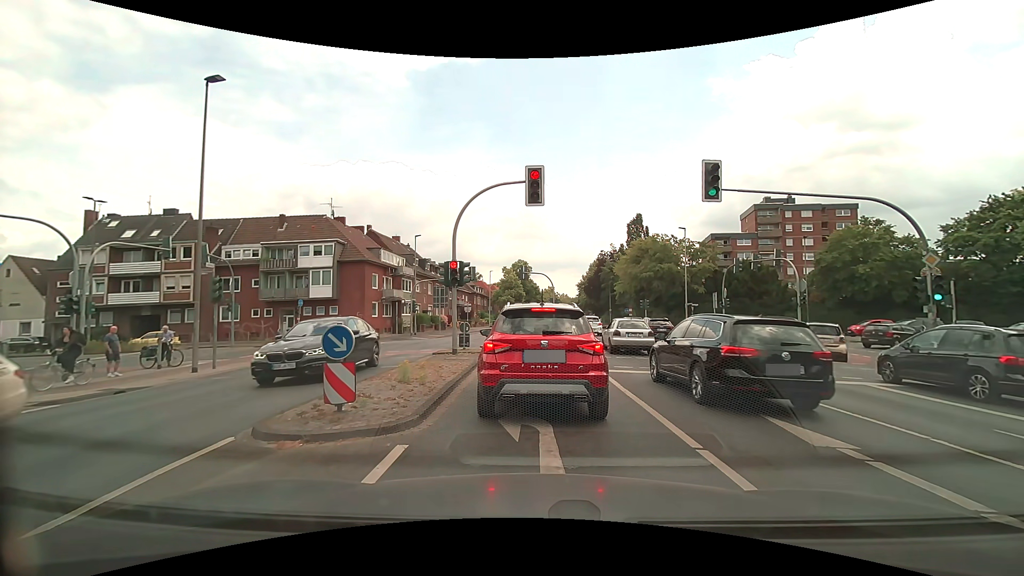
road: secondary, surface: asphalt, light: Day
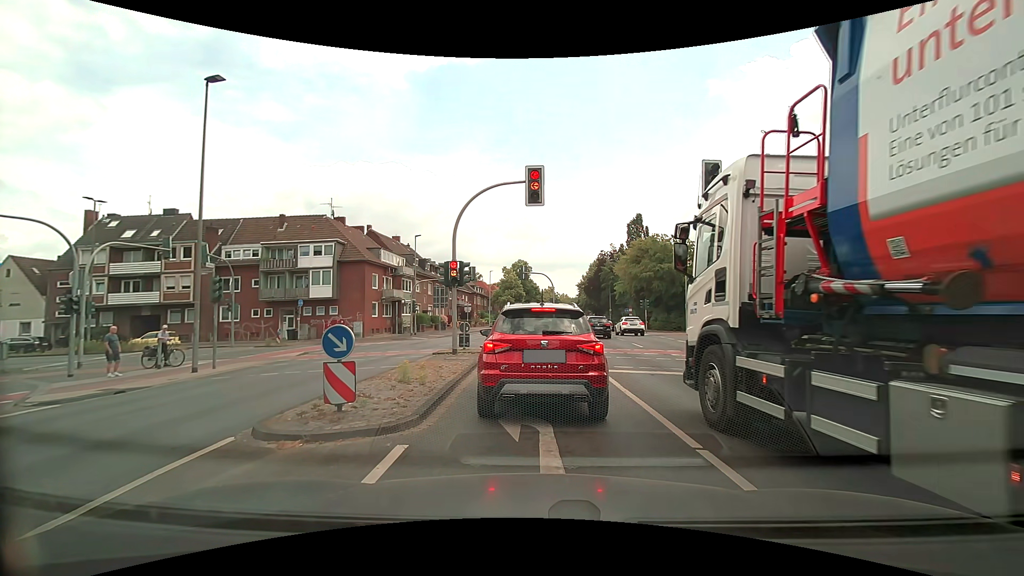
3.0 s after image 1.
(0.0, 0.0) m; 0°
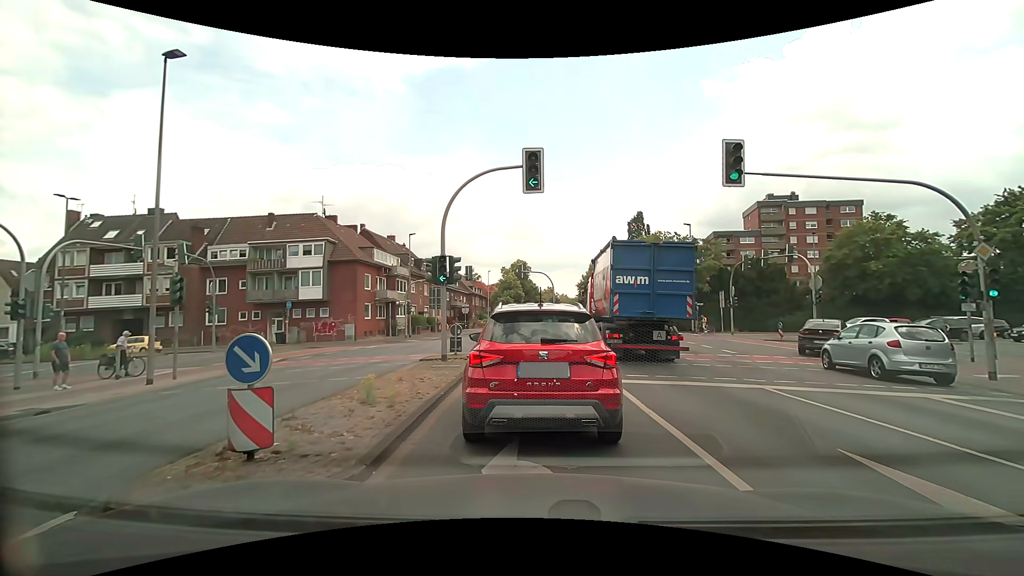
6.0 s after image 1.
(0.0, +2.0) m; 0°
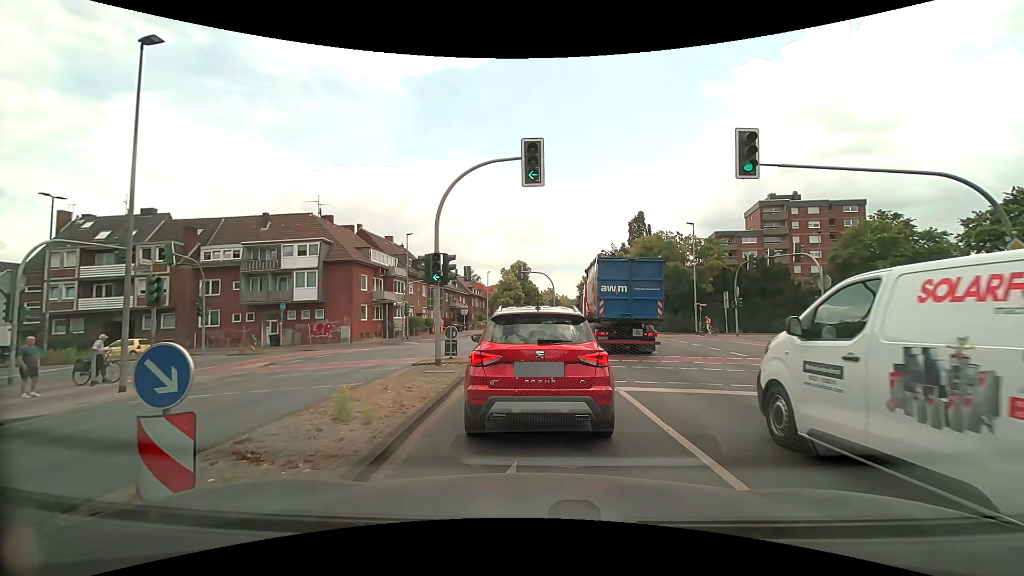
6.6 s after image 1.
(0.0, +1.1) m; -1°
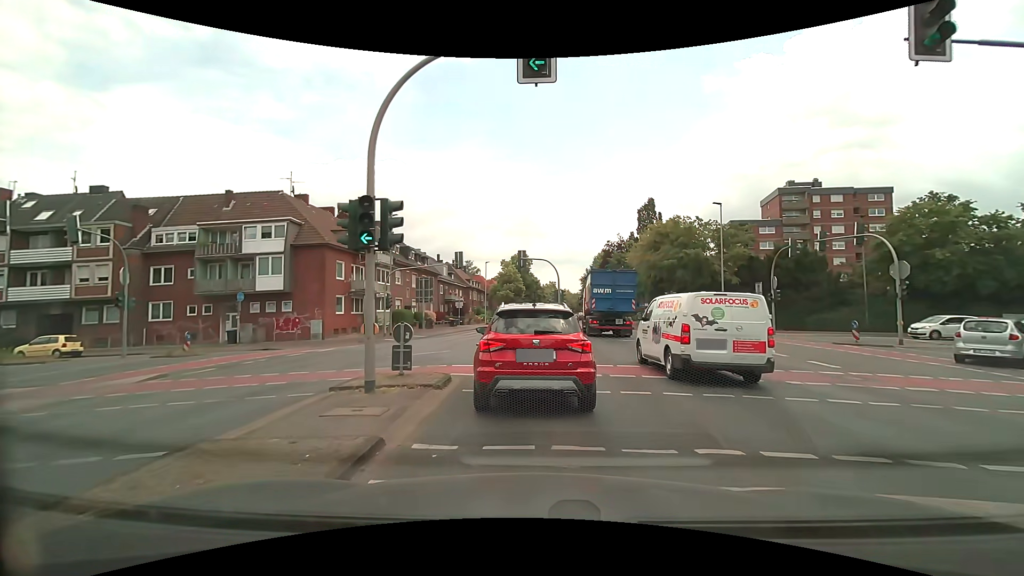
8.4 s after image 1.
(0.0, +6.5) m; 0°
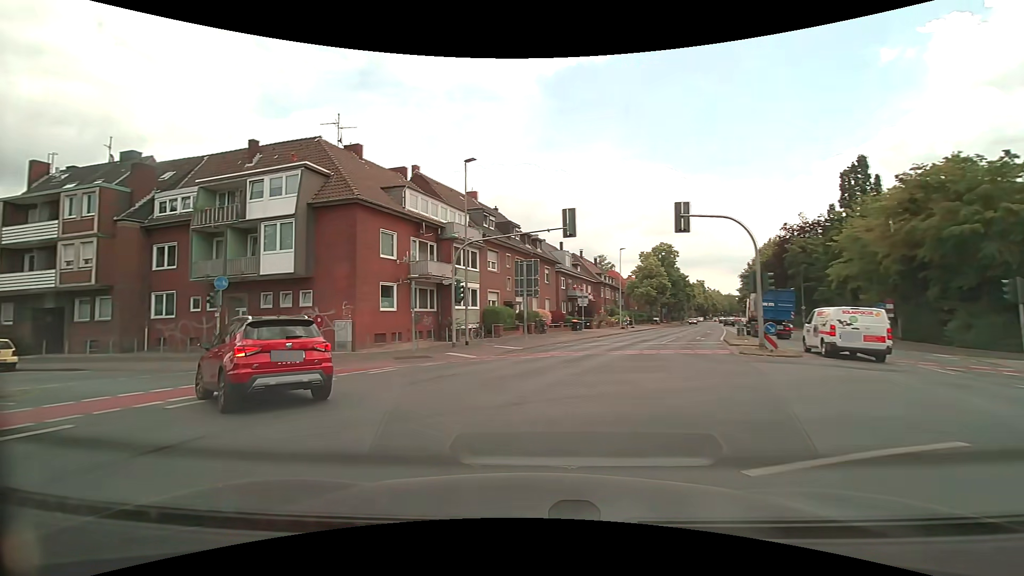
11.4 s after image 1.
(-0.7, +17.1) m; -14°
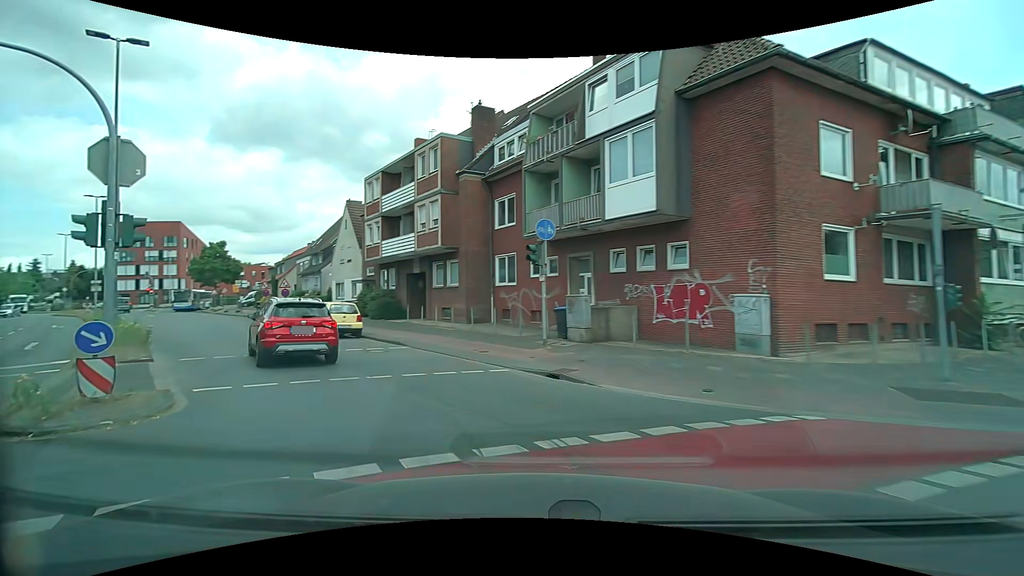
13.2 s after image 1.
(-3.9, +10.9) m; -40°
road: tertiary
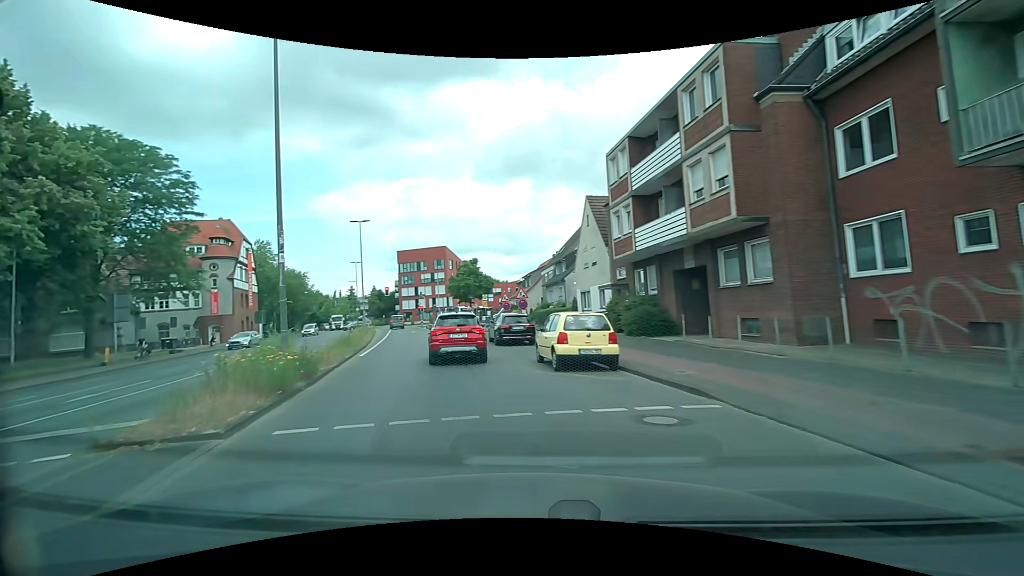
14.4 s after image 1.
(-2.2, +8.6) m; -28°
